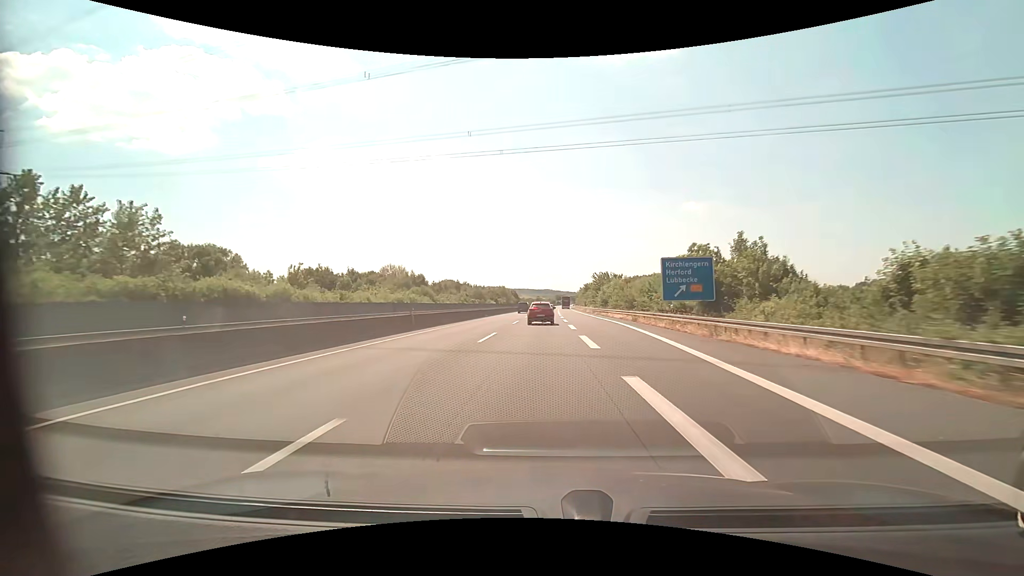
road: motorway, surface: asphalt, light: Day
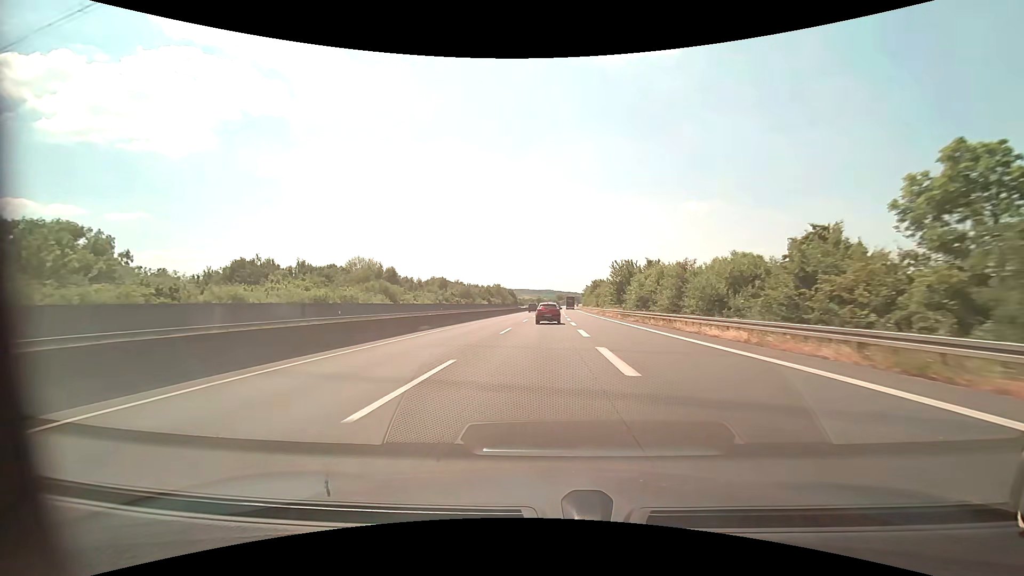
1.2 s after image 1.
(0.0, +29.7) m; 0°
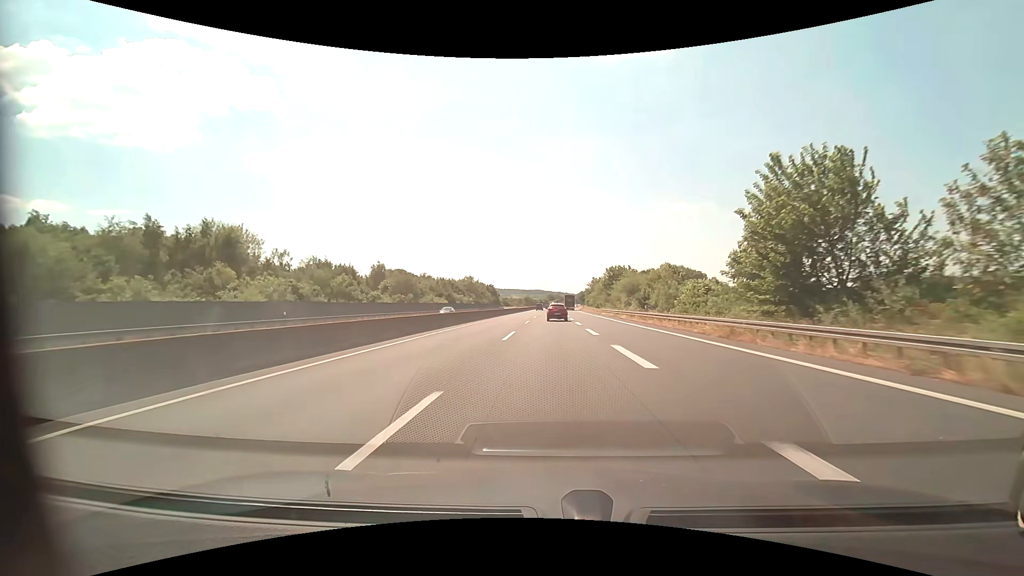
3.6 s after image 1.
(+0.2, +58.4) m; +1°
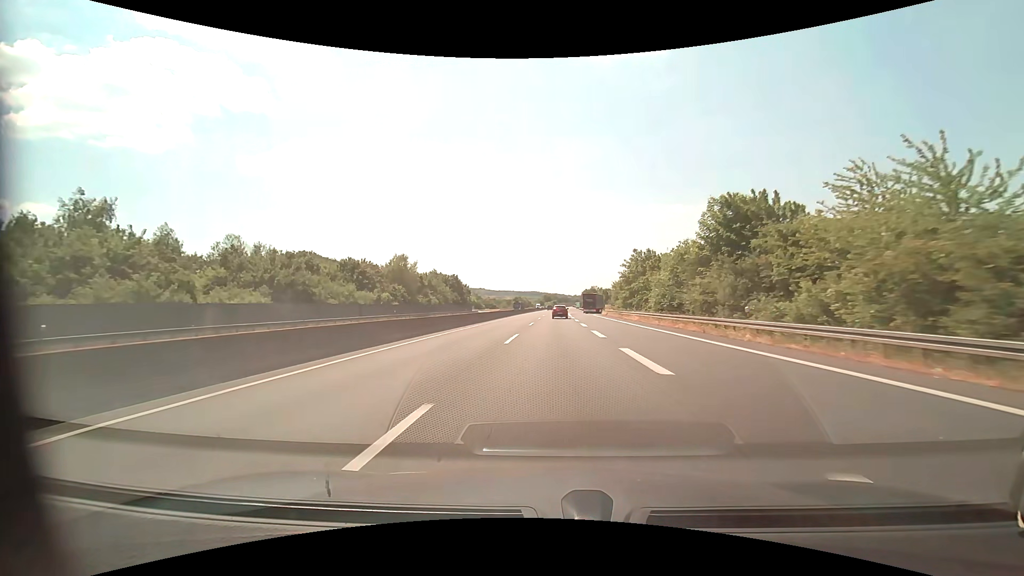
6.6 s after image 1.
(+0.8, +72.7) m; +1°
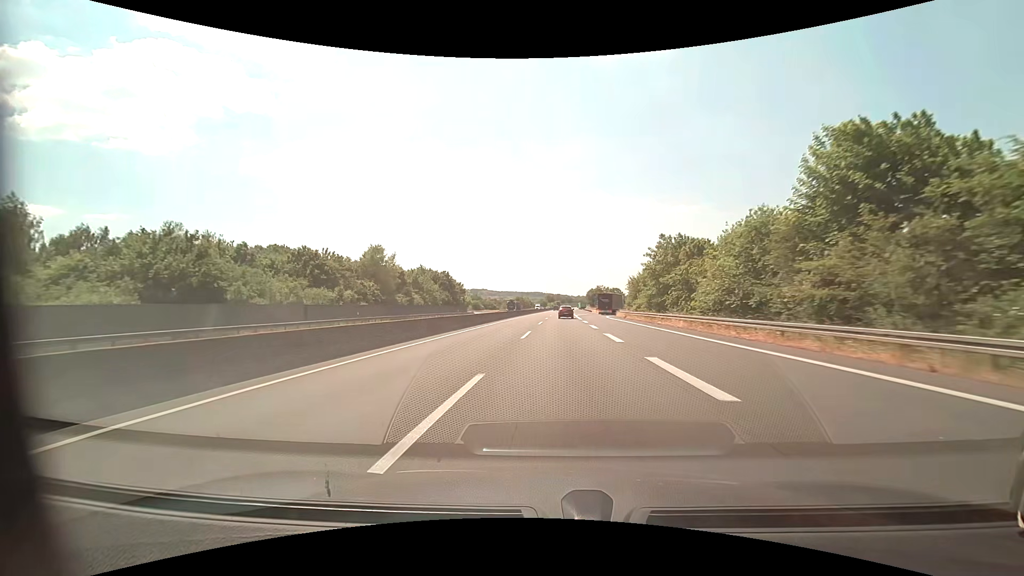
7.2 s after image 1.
(0.0, +14.7) m; 0°
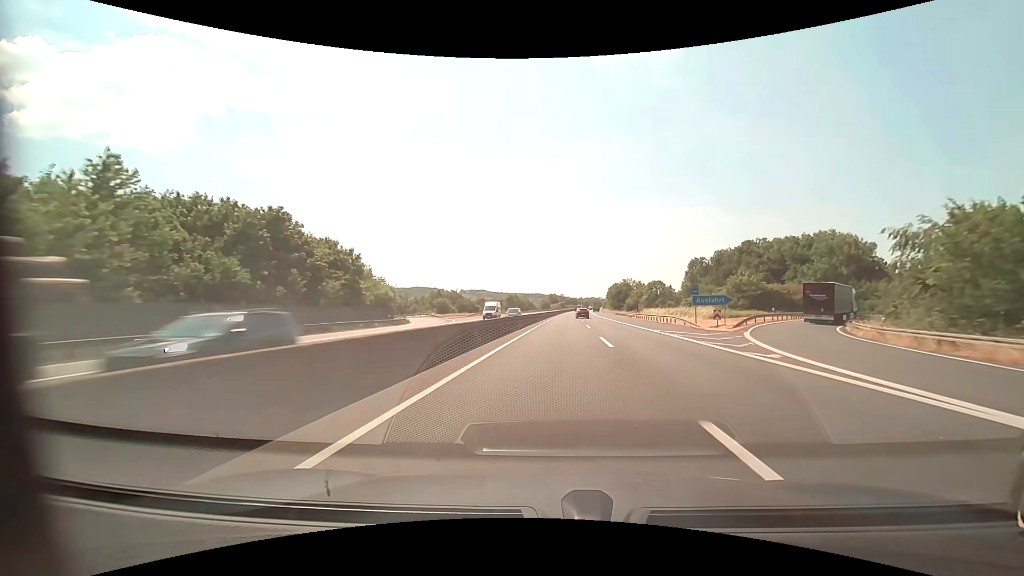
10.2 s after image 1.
(-1.2, +75.9) m; 0°
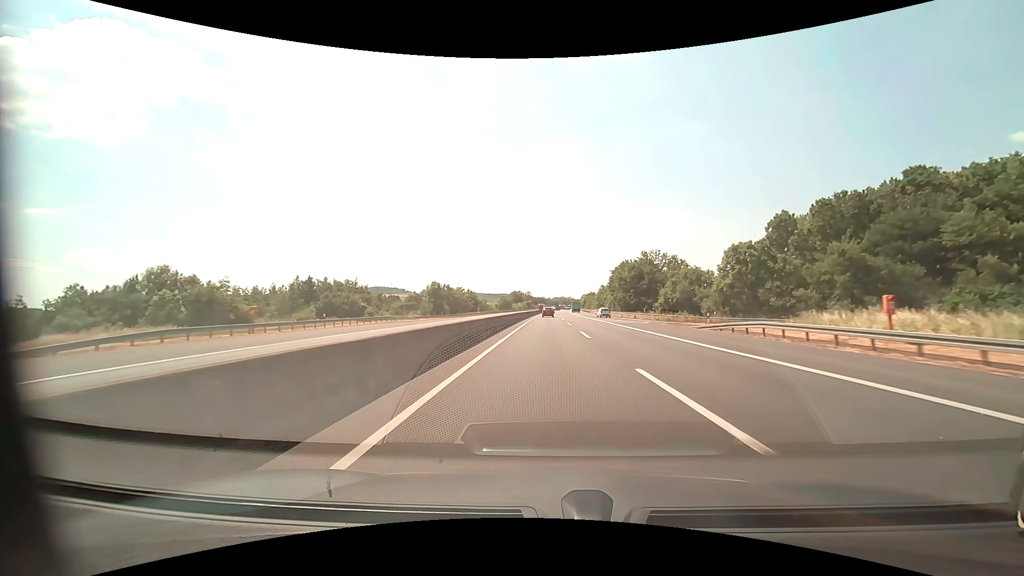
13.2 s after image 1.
(+3.5, +85.8) m; +4°
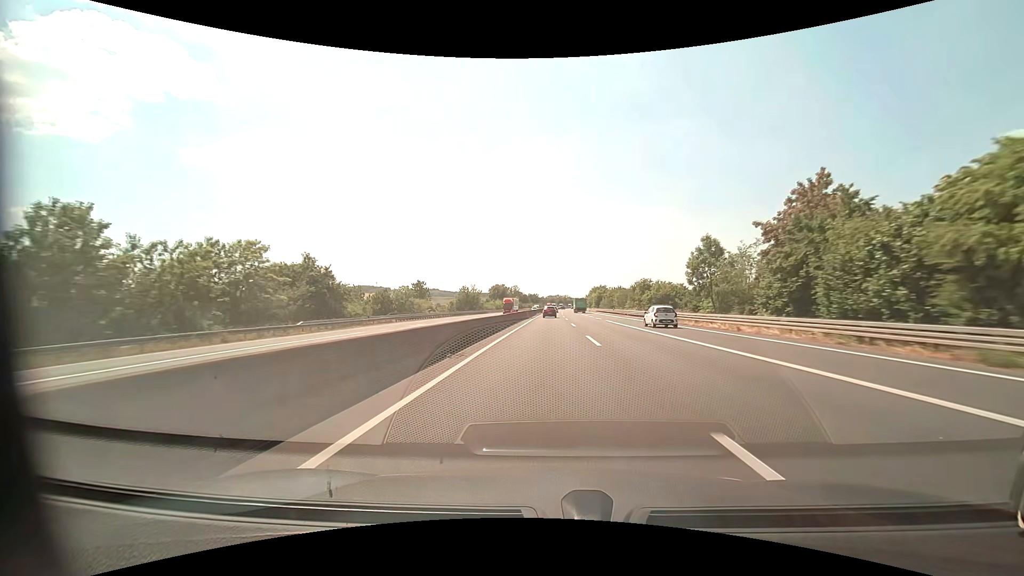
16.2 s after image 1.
(+0.7, +96.0) m; +1°
(0, +10) (0, +20) (0, +30) (0, +40) (0, +50) (+1, +60) (+1, +70) (+1, +80) (+1, +90) (+2, +100) m
